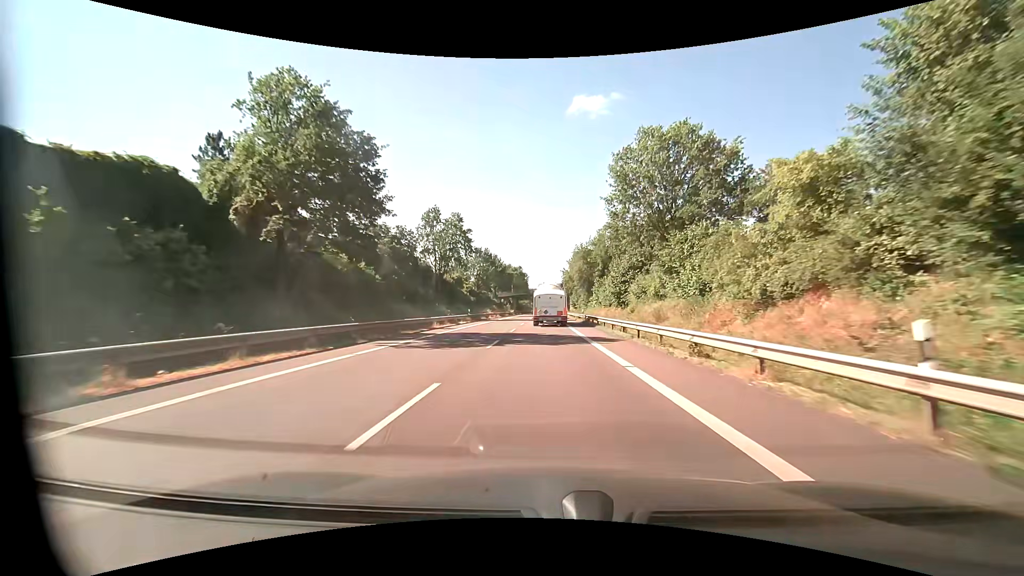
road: primary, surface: asphalt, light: Day
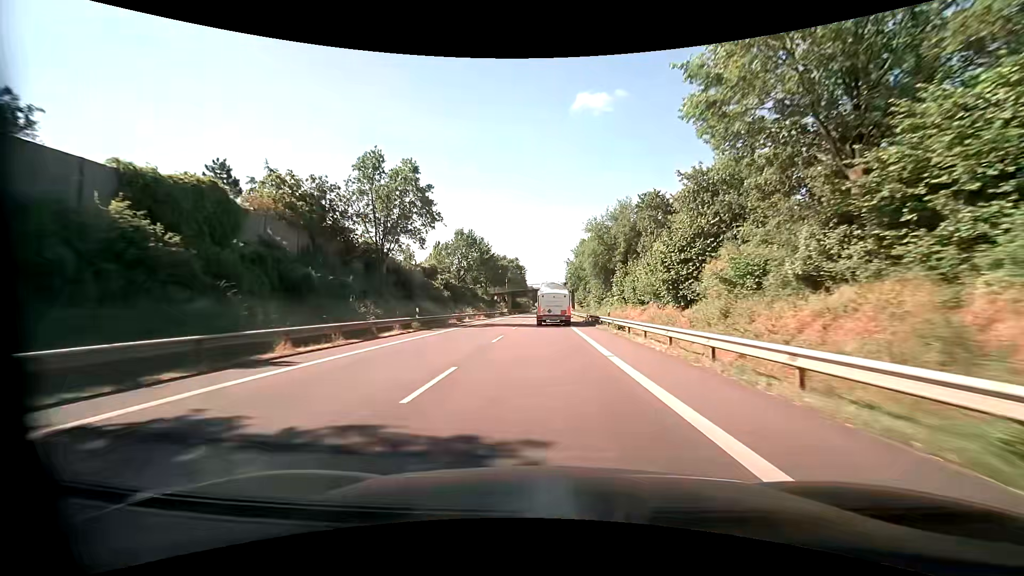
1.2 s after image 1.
(+0.1, +21.8) m; 0°
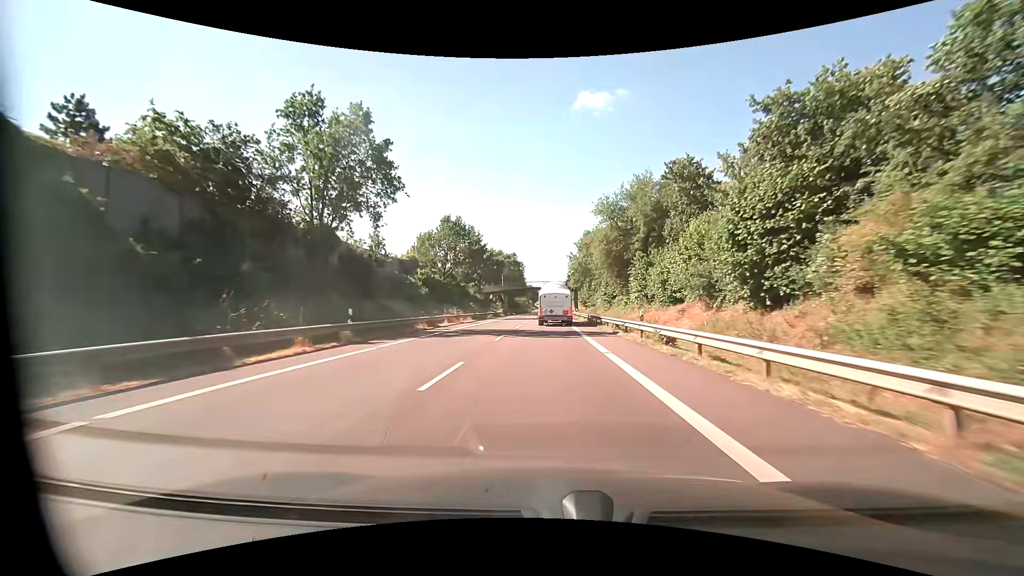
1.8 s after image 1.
(0.0, +10.9) m; 0°
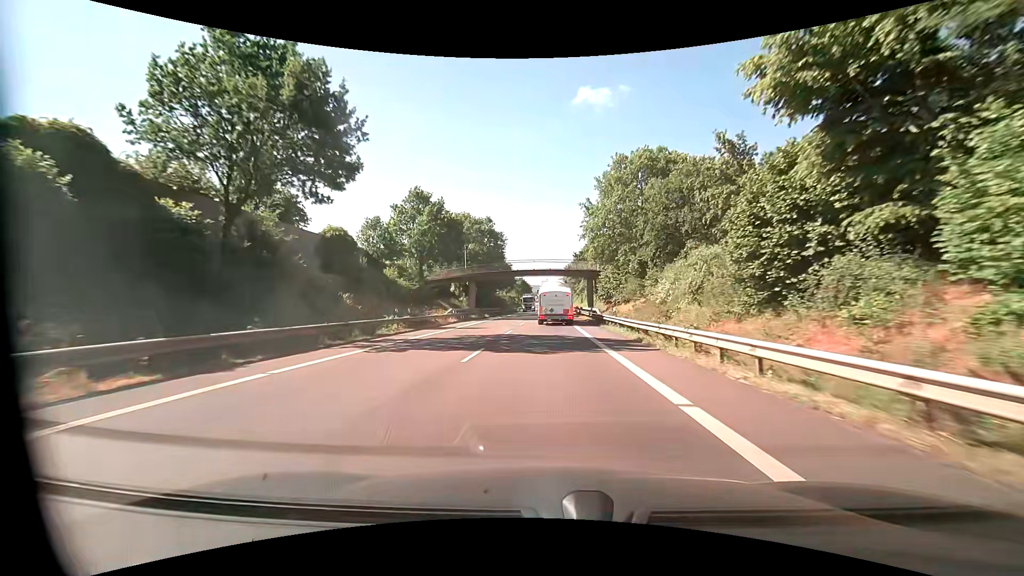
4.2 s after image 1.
(+0.3, +43.8) m; +1°
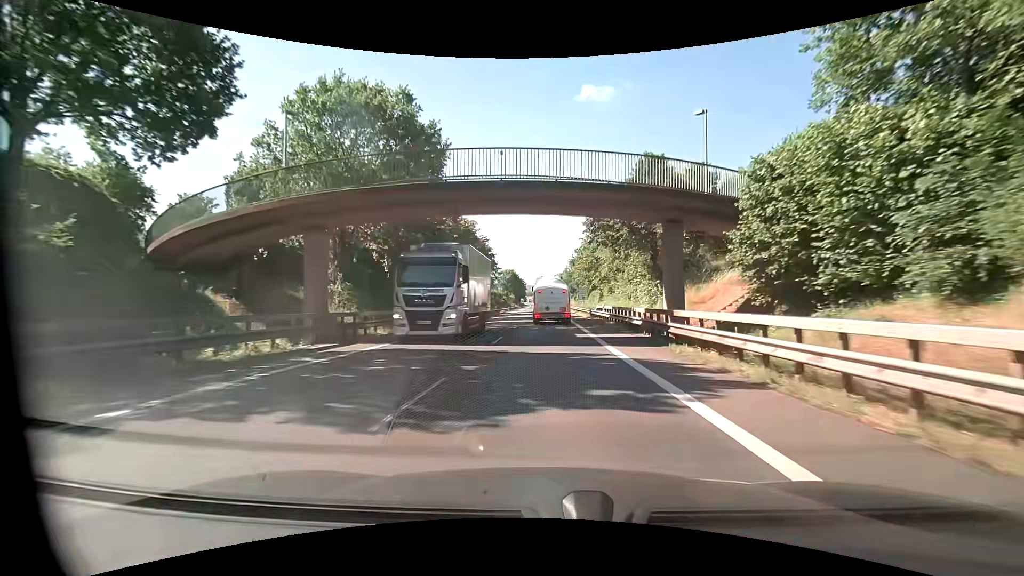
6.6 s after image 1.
(+0.2, +42.5) m; 0°
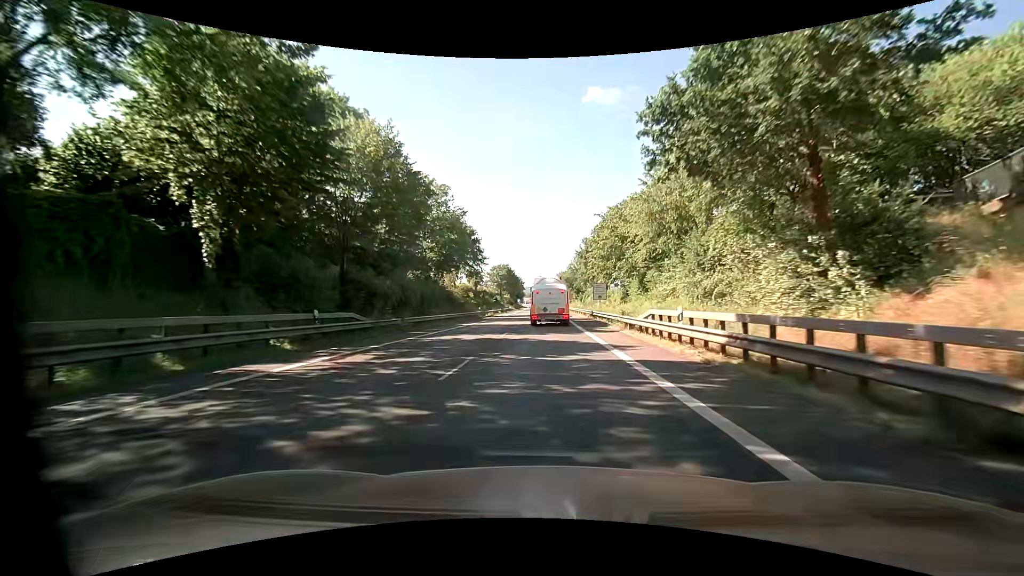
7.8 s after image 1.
(0.0, +20.3) m; +1°
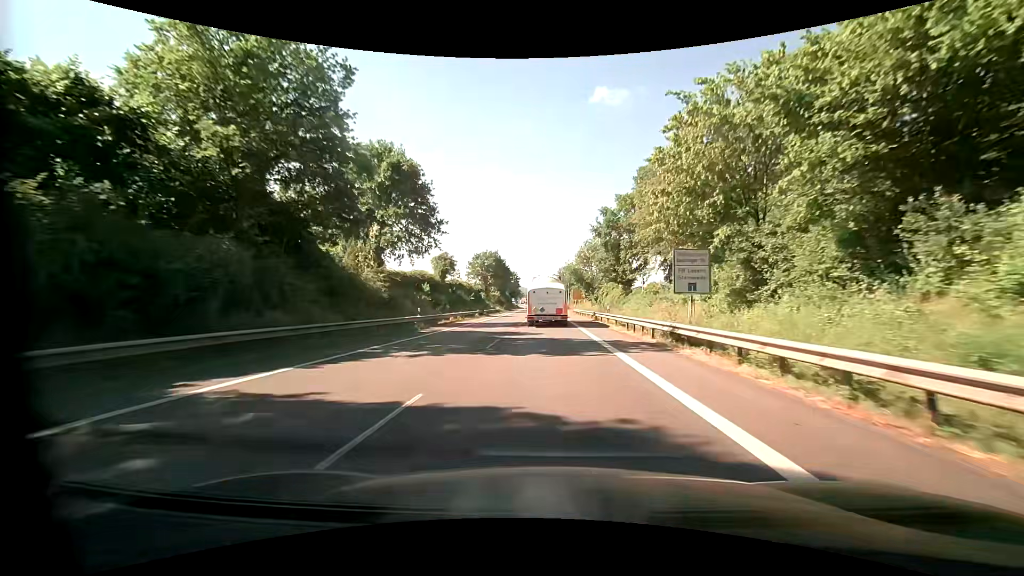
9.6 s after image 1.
(-0.5, +29.2) m; -1°
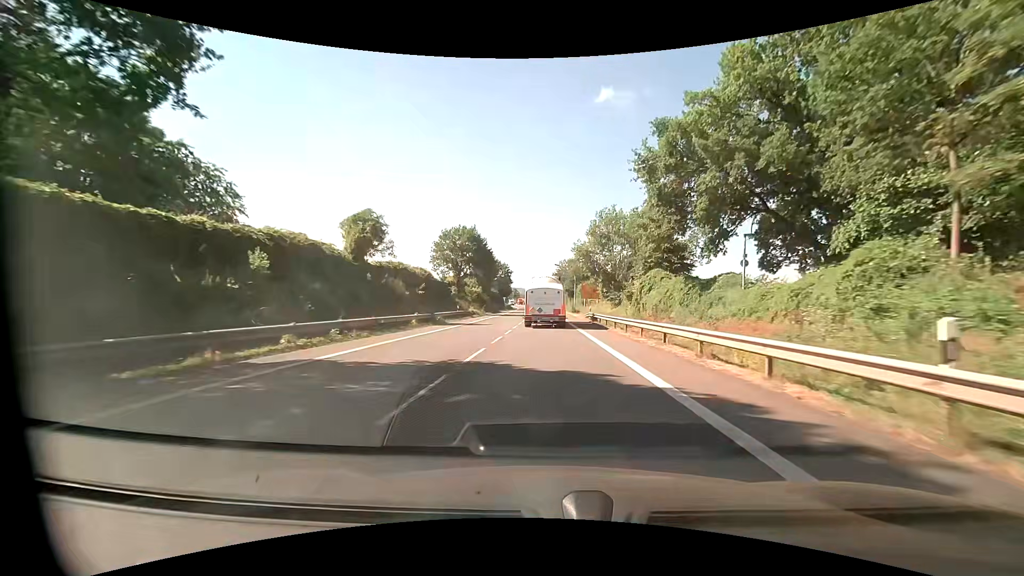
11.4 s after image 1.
(+0.1, +28.2) m; 0°
(0, +10) (0, +20) (0, +30) (0, +40) (0, +50) (0, +60) (0, +70) (0, +80) (0, +90) (0, +100) m
